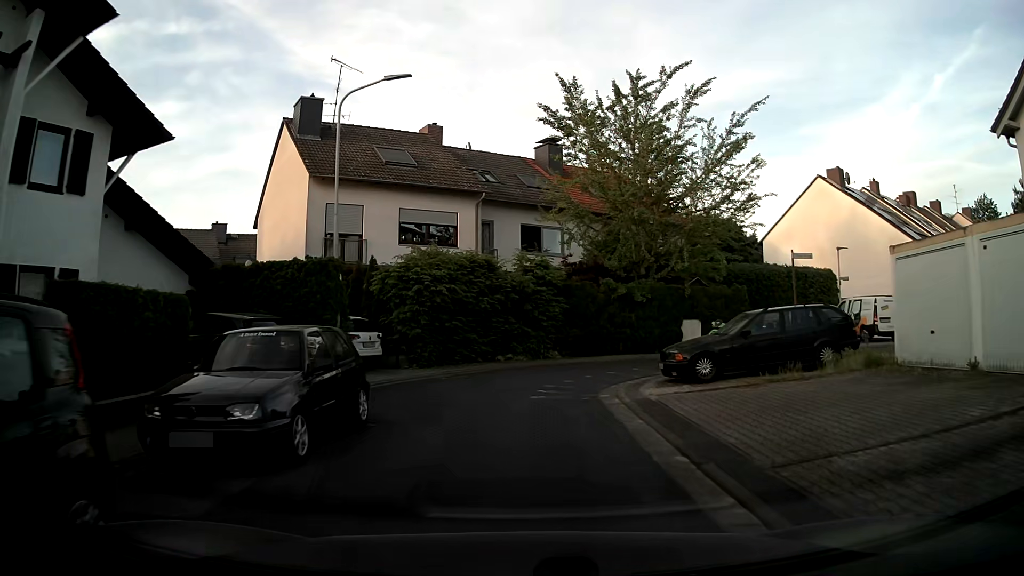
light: Day
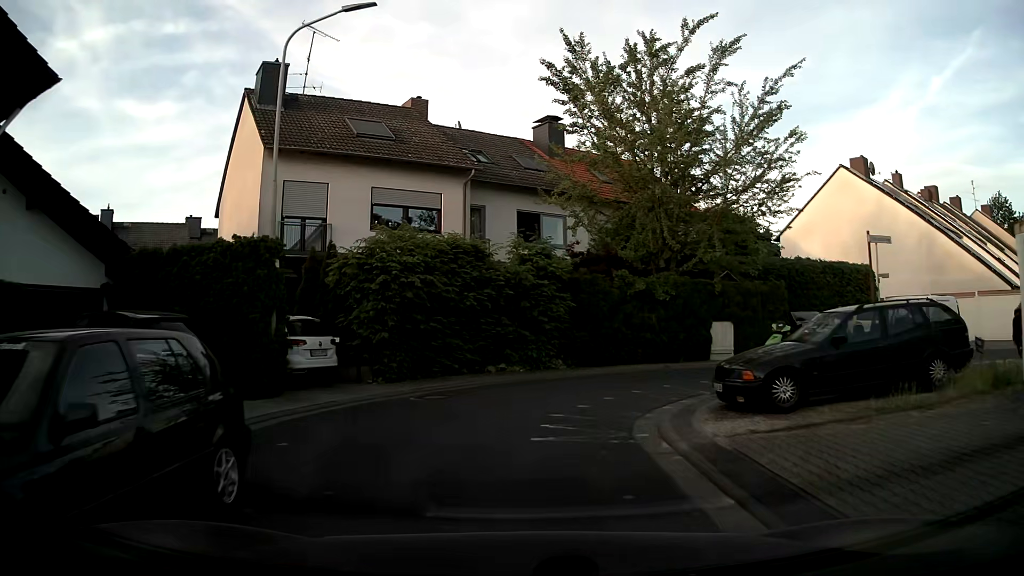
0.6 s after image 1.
(0.0, +4.2) m; -1°
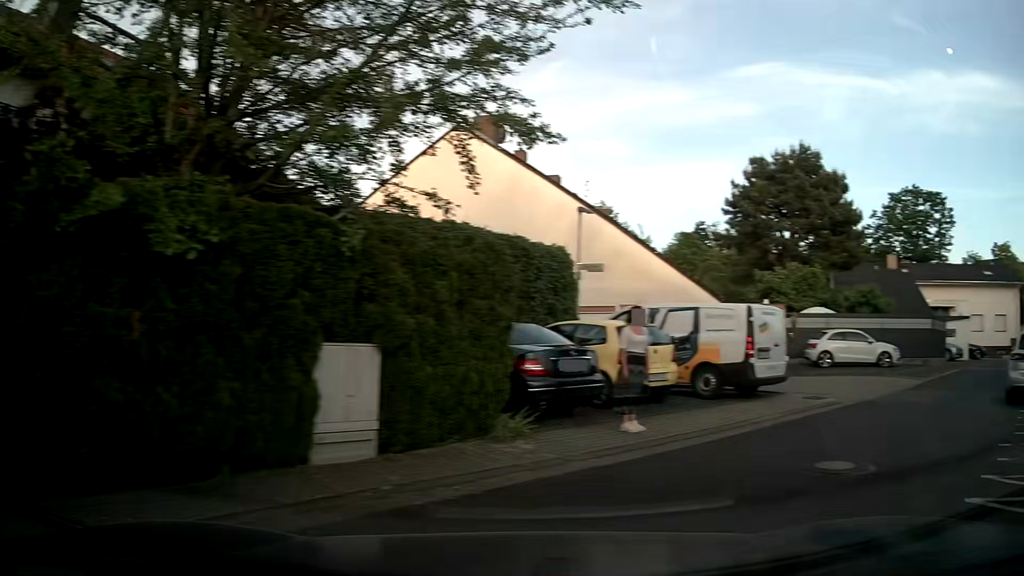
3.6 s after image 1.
(+1.8, +14.1) m; +42°
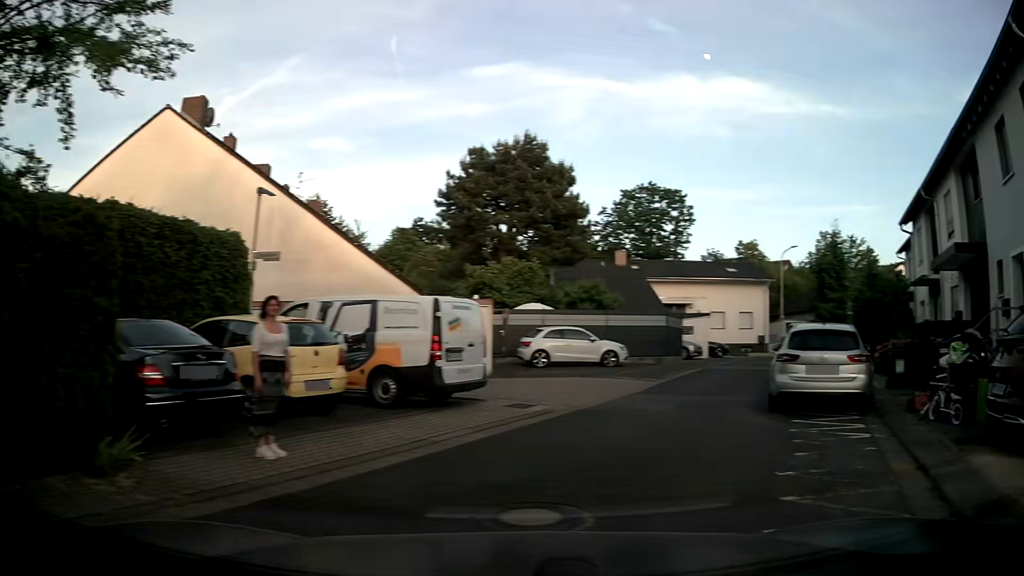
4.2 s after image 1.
(+0.4, +2.1) m; +21°
